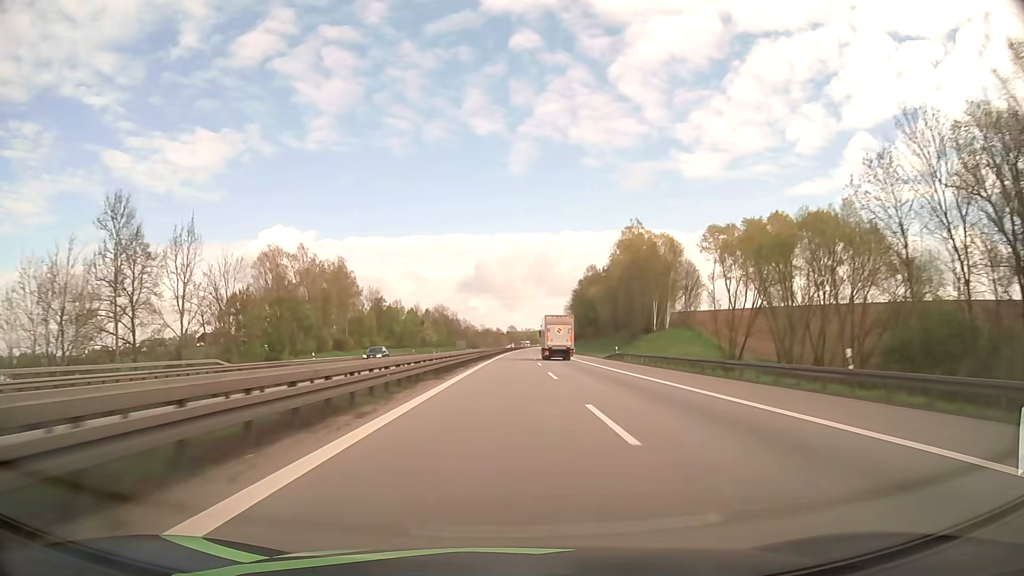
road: motorway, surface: asphalt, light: Day
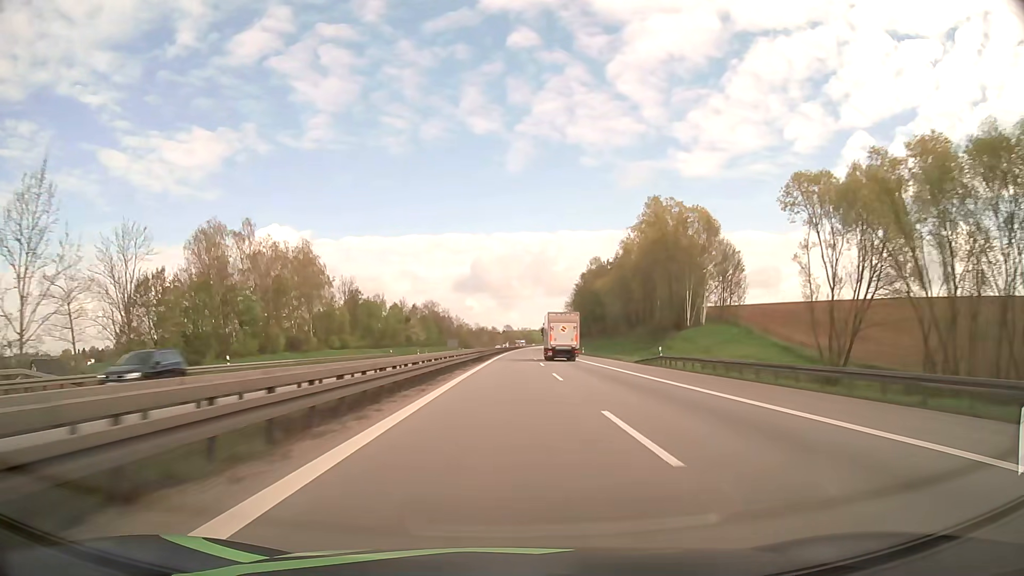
(+0.1, +19.7) m; 0°
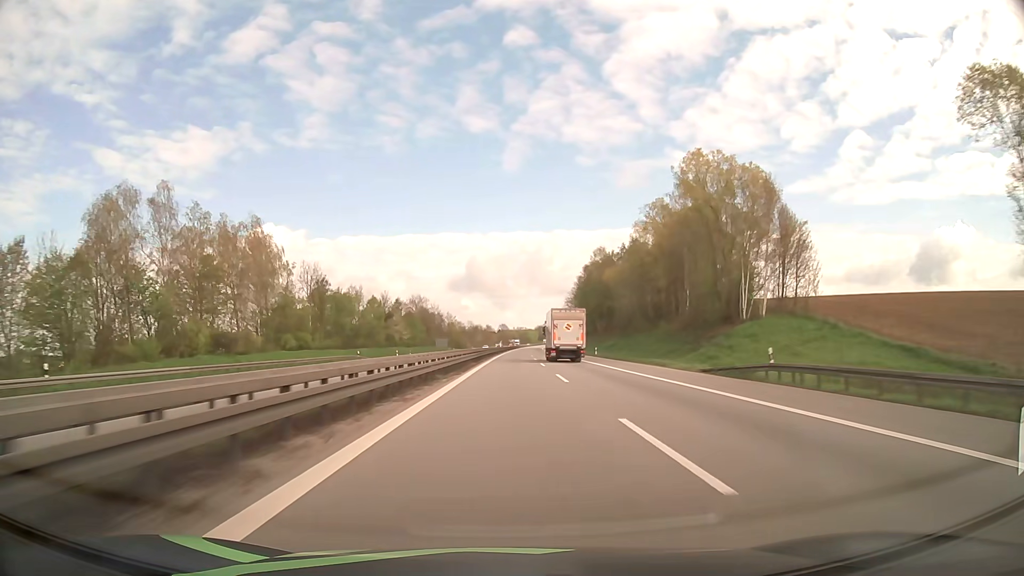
(+0.1, +19.8) m; 0°
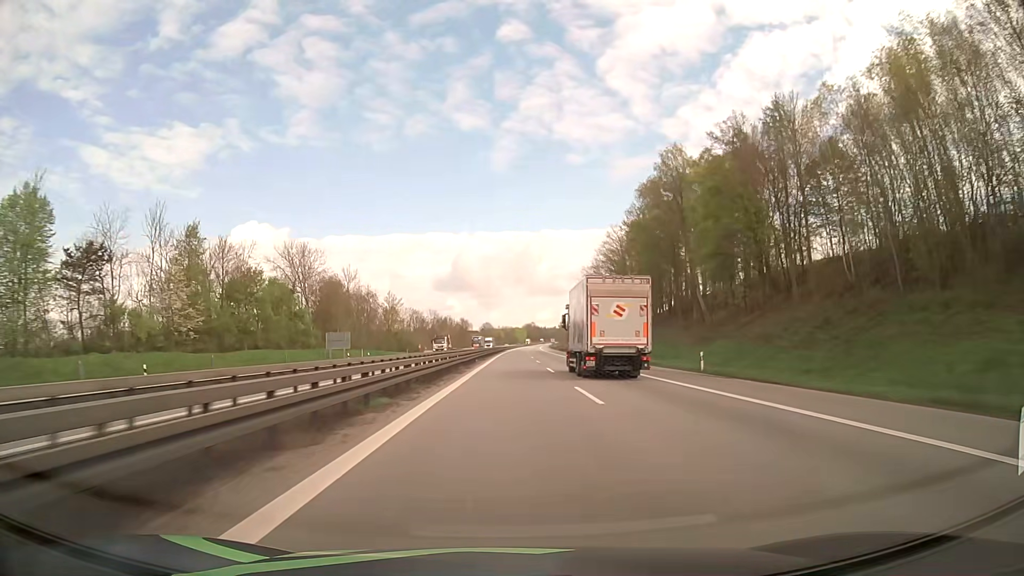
(+1.5, +99.4) m; +1°
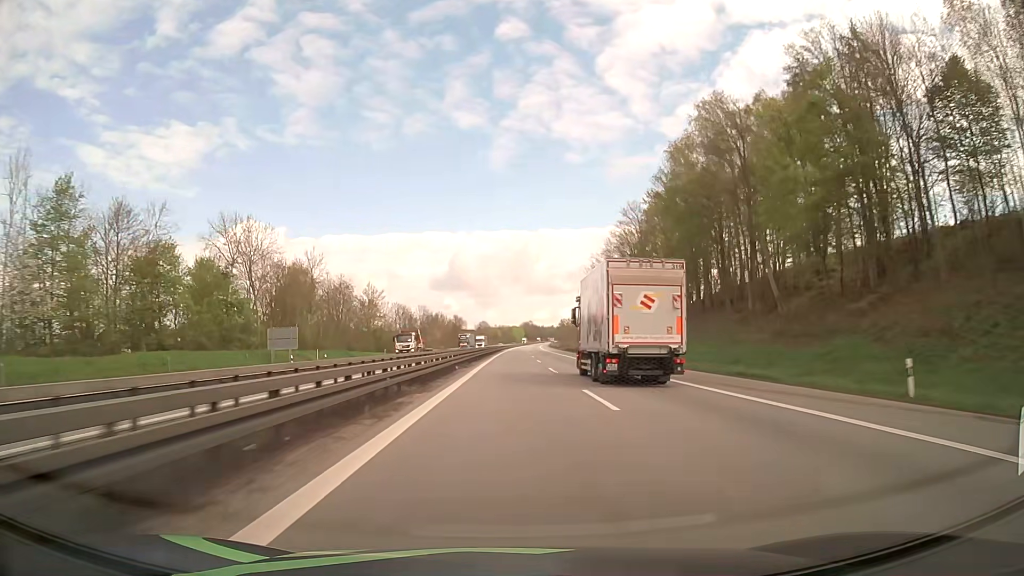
(+0.1, +20.0) m; 0°
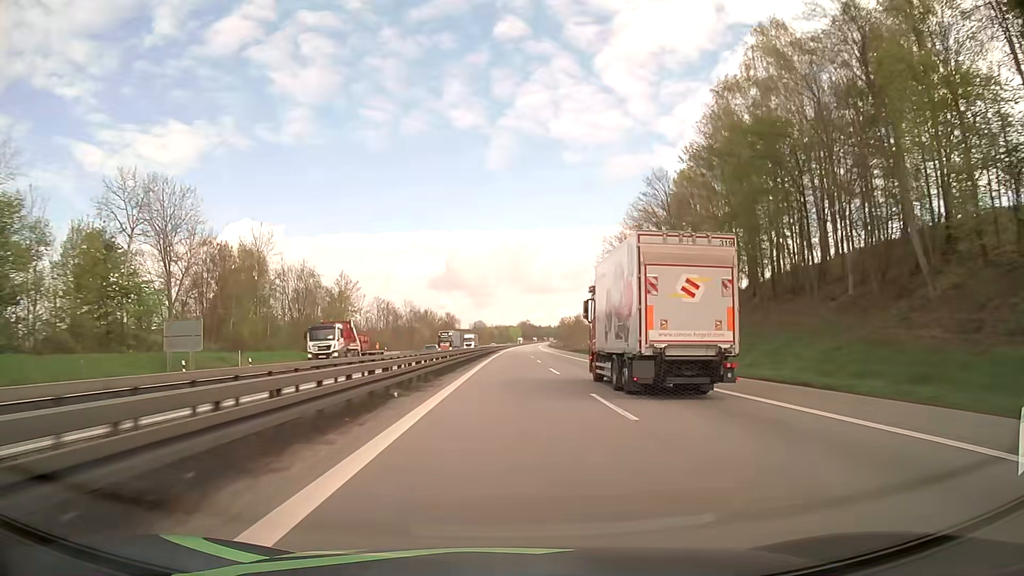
(+0.1, +20.1) m; 0°
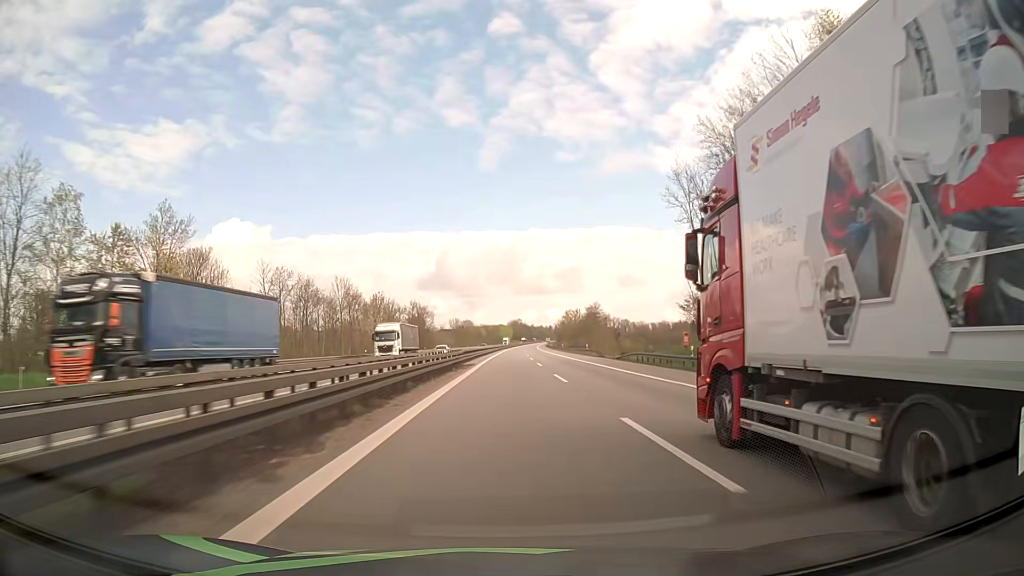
(+0.4, +60.4) m; +1°
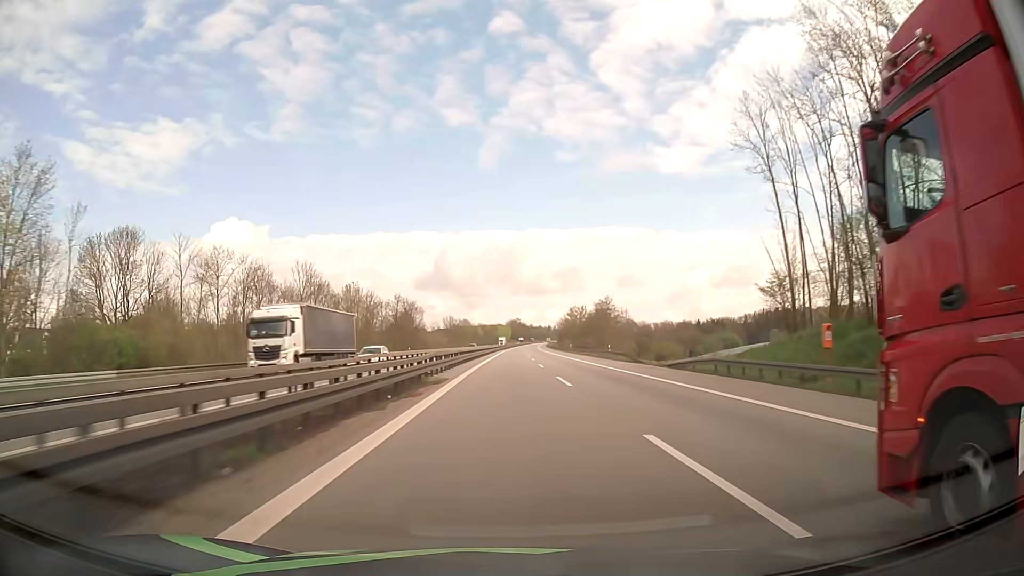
(0.0, +20.2) m; 0°
(0, +10) (0, +20) (0, +30) (0, +40) (0, +50) (0, +60) (+1, +70) (+1, +80) (+1, +90) (+1, +100) m
